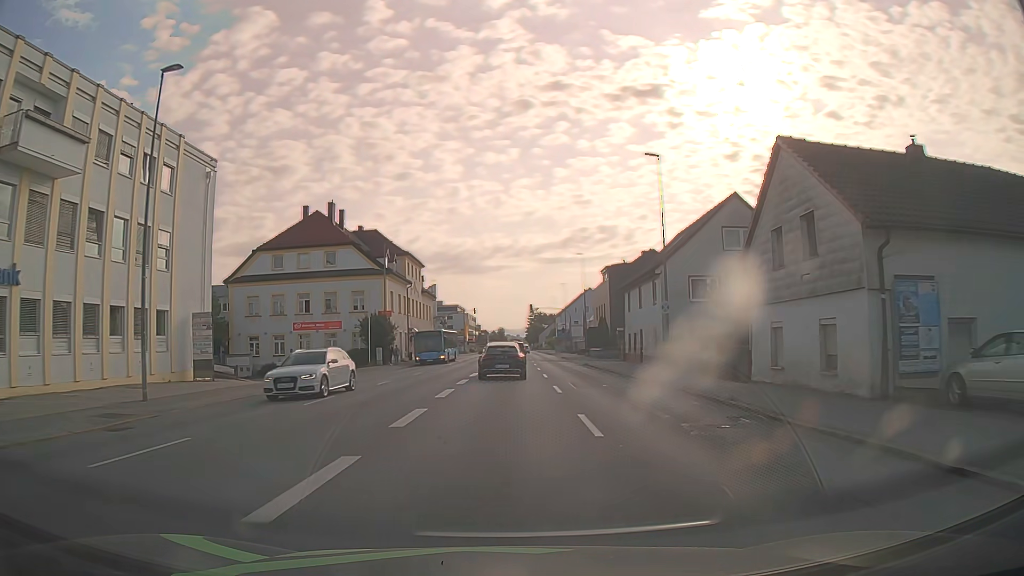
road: tertiary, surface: asphalt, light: Day
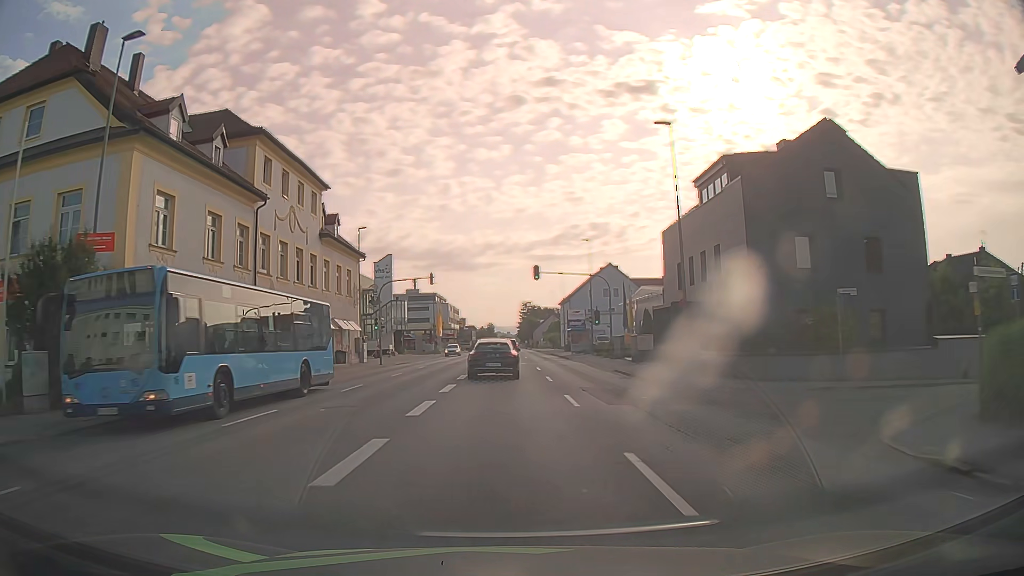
(+0.5, +40.8) m; +1°
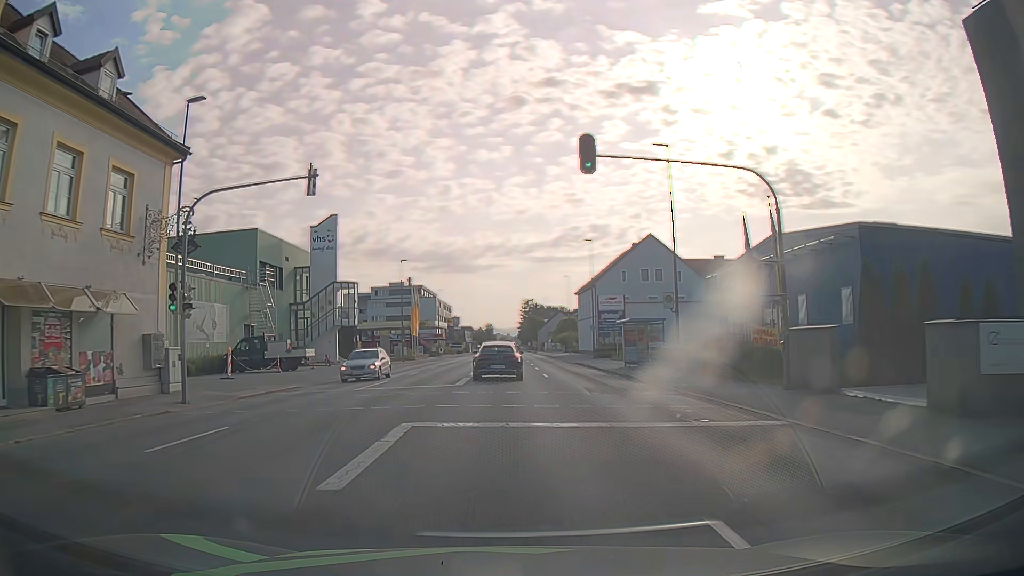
(+0.1, +29.9) m; 0°
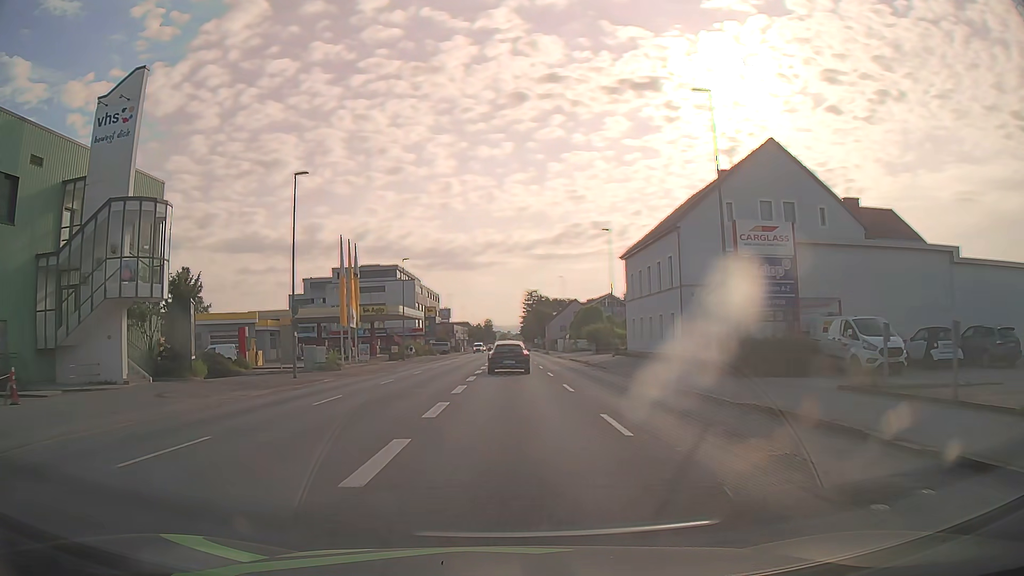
(+0.1, +36.0) m; 0°
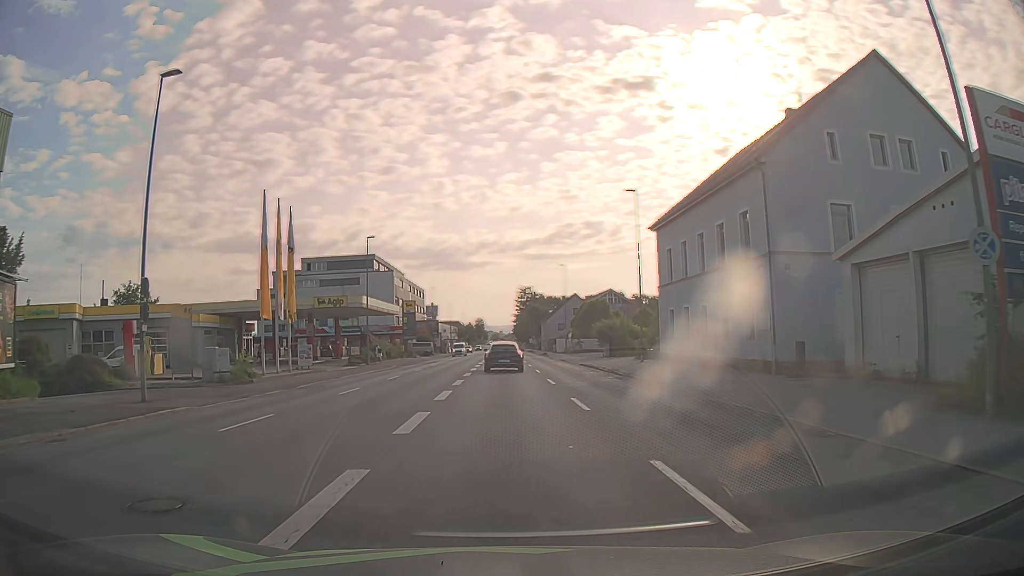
(+0.1, +14.3) m; +1°
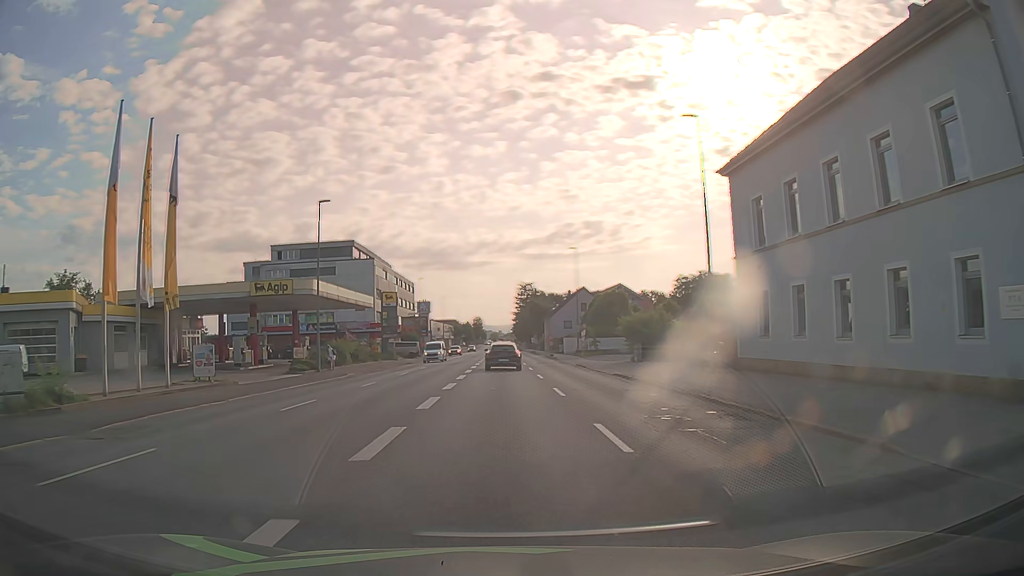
(0.0, +14.1) m; 0°
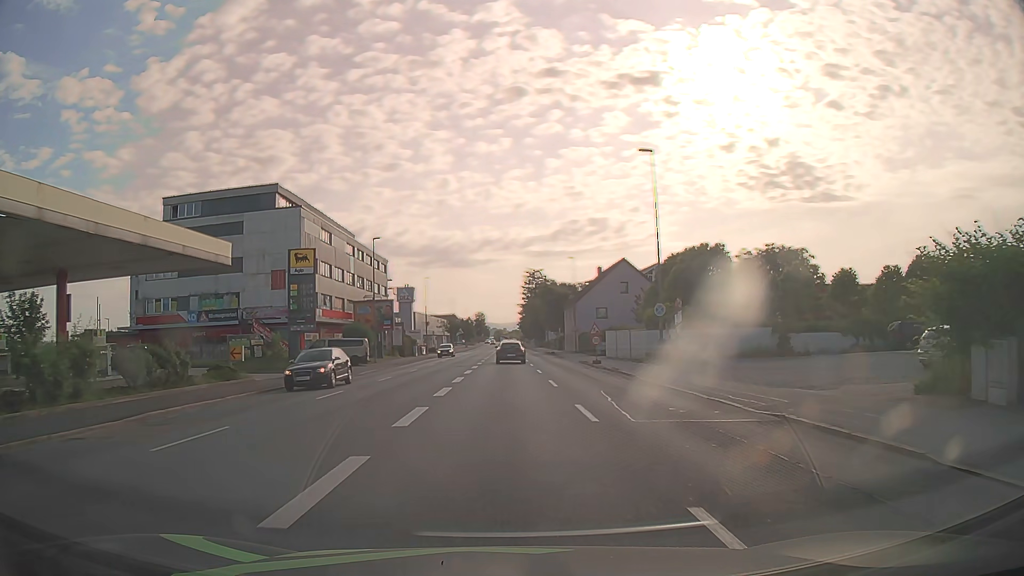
(-0.3, +33.1) m; -1°
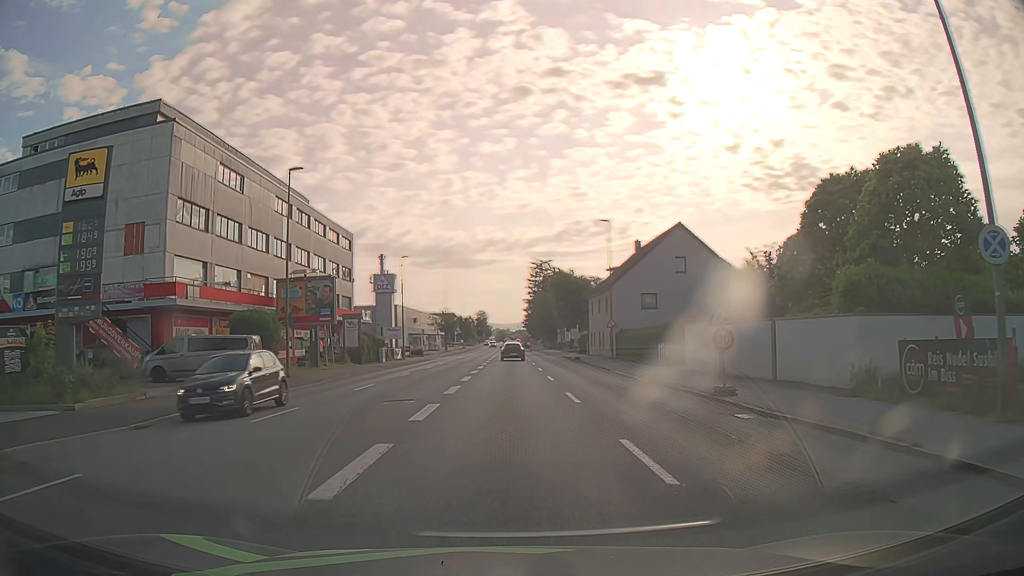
(0.0, +22.9) m; 0°
(0, +10) (0, +20) (0, +30) (0, +40) (0, +50) (0, +60) (0, +70) (0, +80) (0, +90) (0, +100) m
